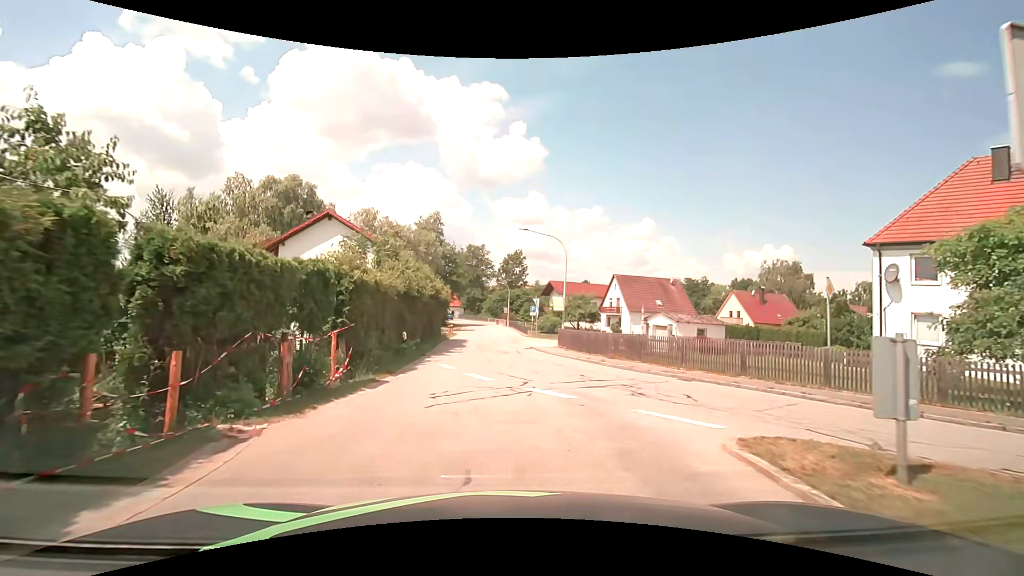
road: tertiary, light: Day
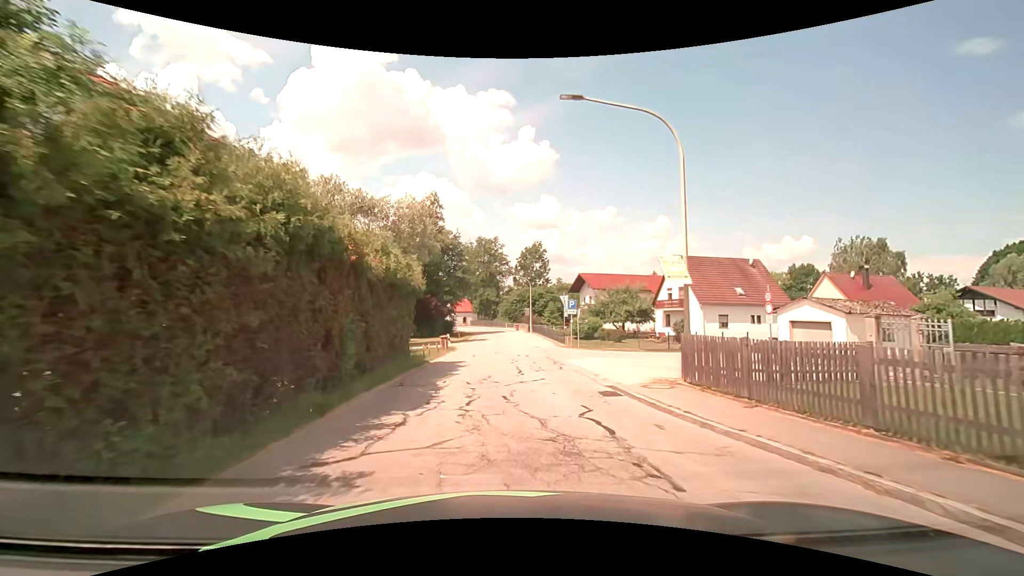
(-0.3, +18.5) m; -2°
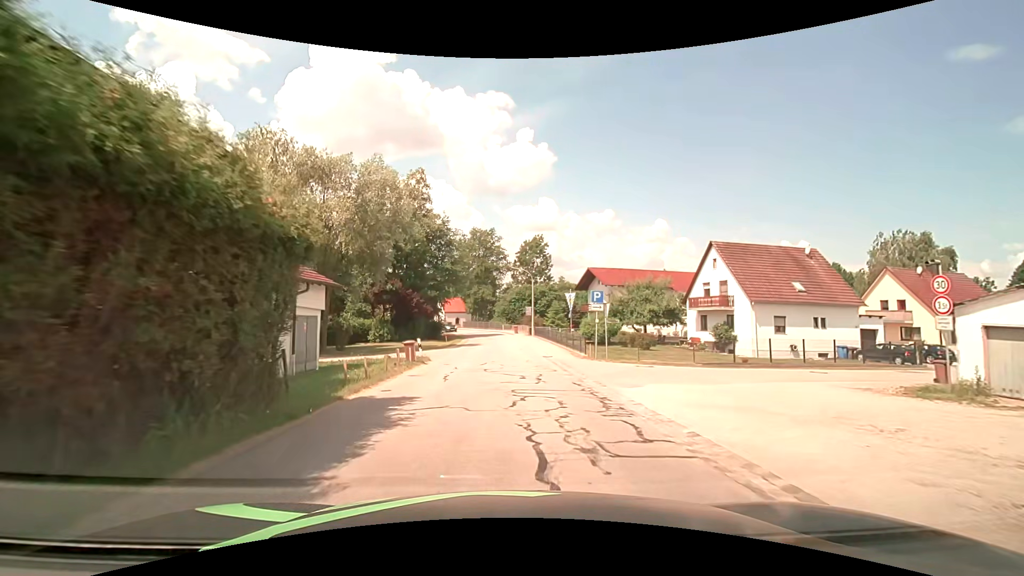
(0.0, +10.5) m; 0°
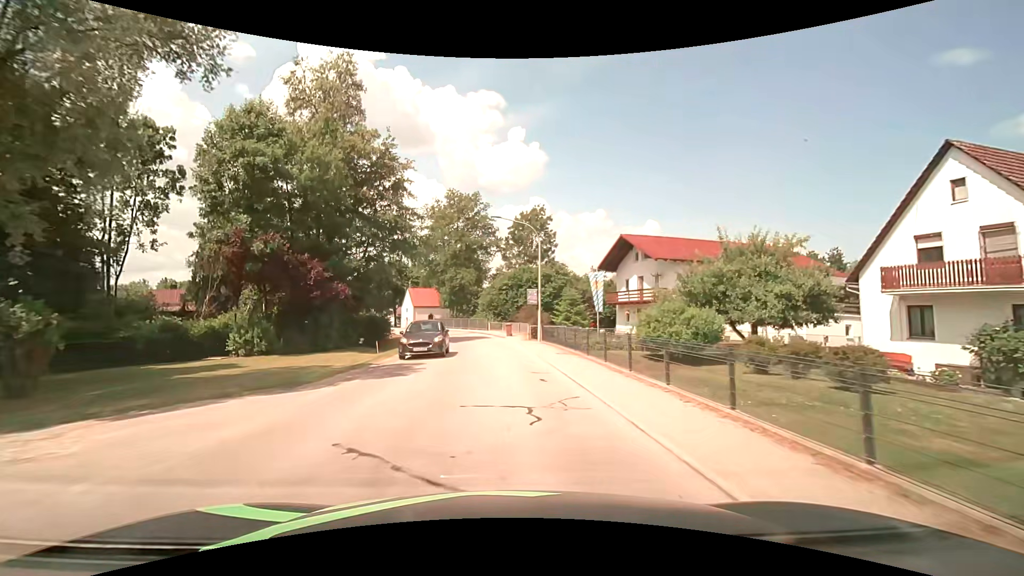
(+0.2, +23.8) m; +1°
(0, +10) (0, +20) (-1, +30) (-3, +40) (-6, +49) (-10, +58) (-15, +67) (-19, +76) (-24, +85) (-29, +94) m
